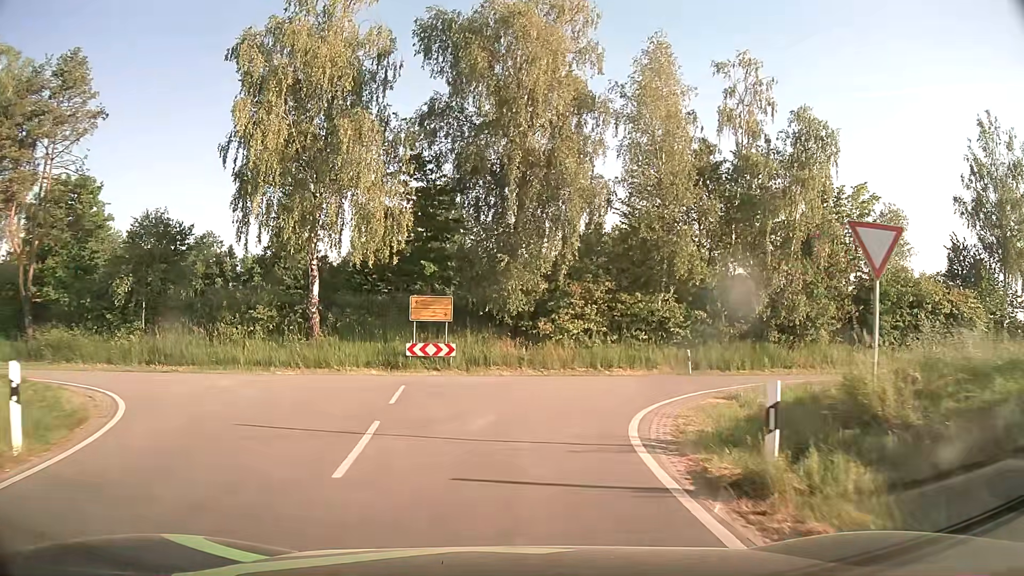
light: Day
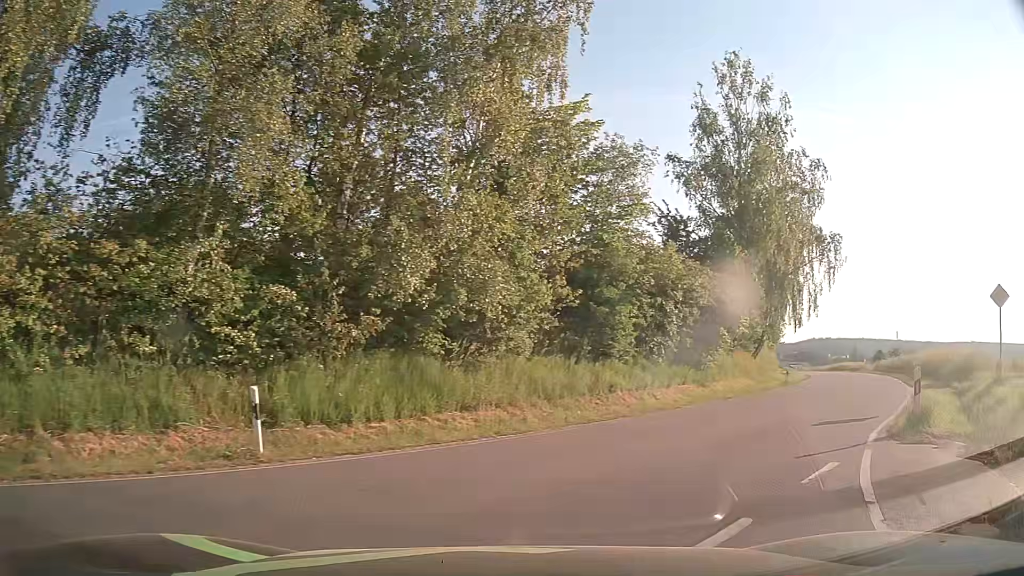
(+3.5, +17.4) m; +37°
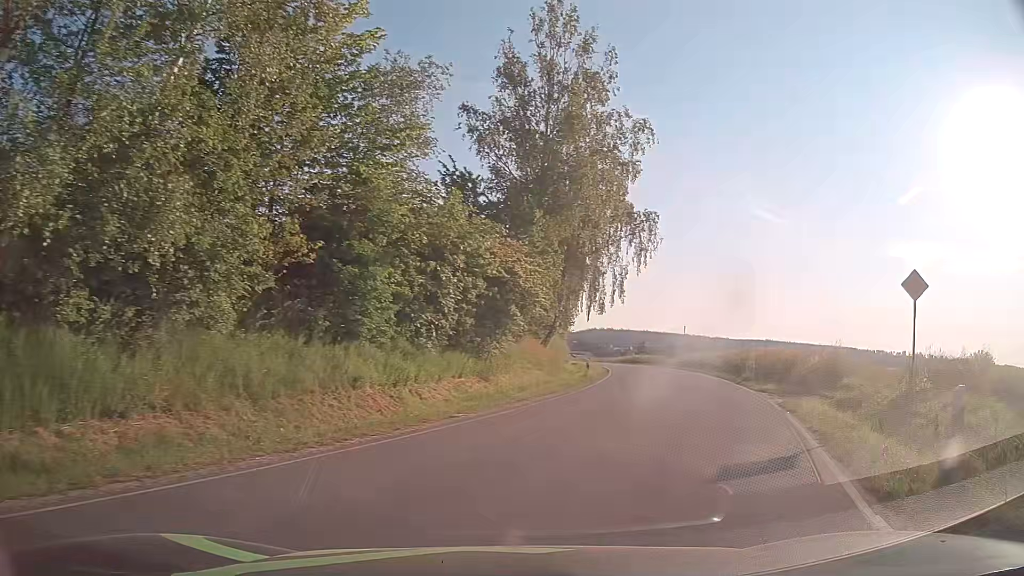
(+1.1, +6.5) m; +18°
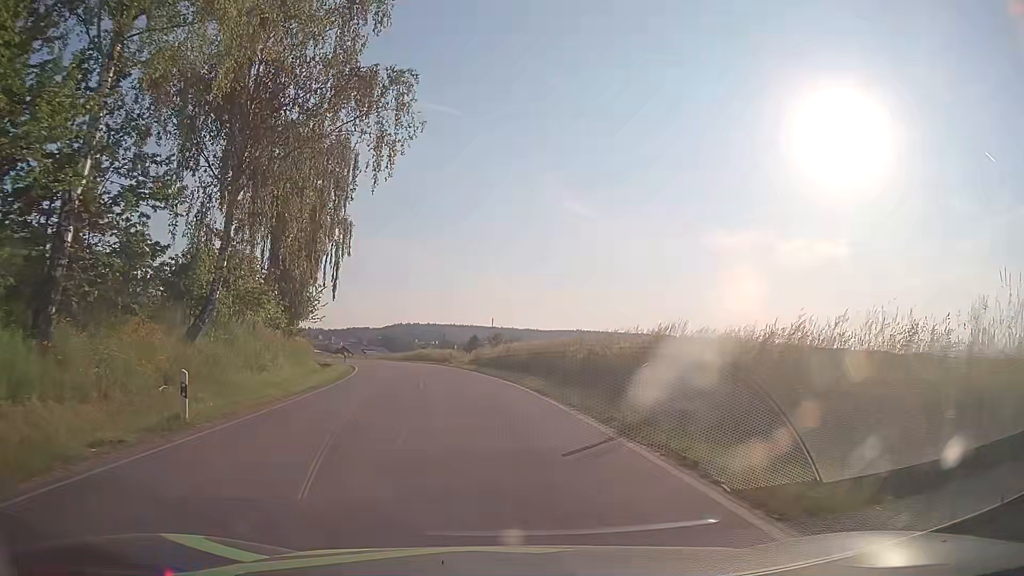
(+6.3, +21.3) m; +17°
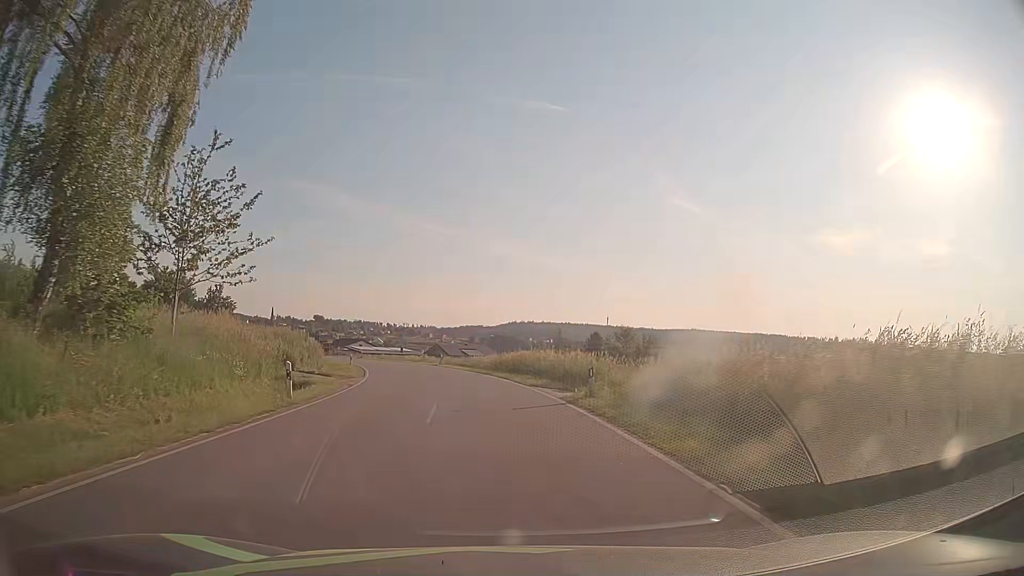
(-3.0, +32.3) m; -10°
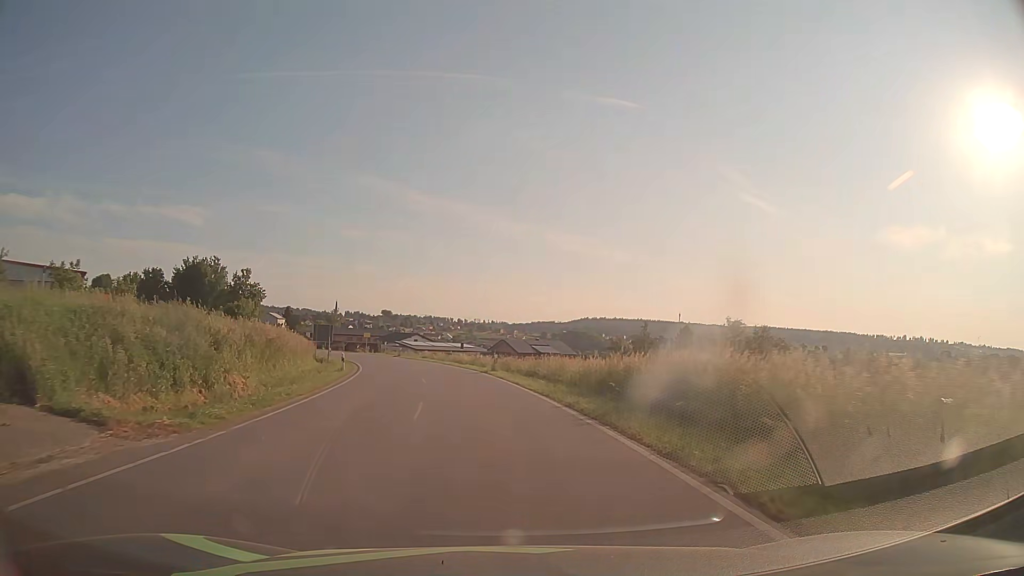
(-1.2, +23.7) m; -6°
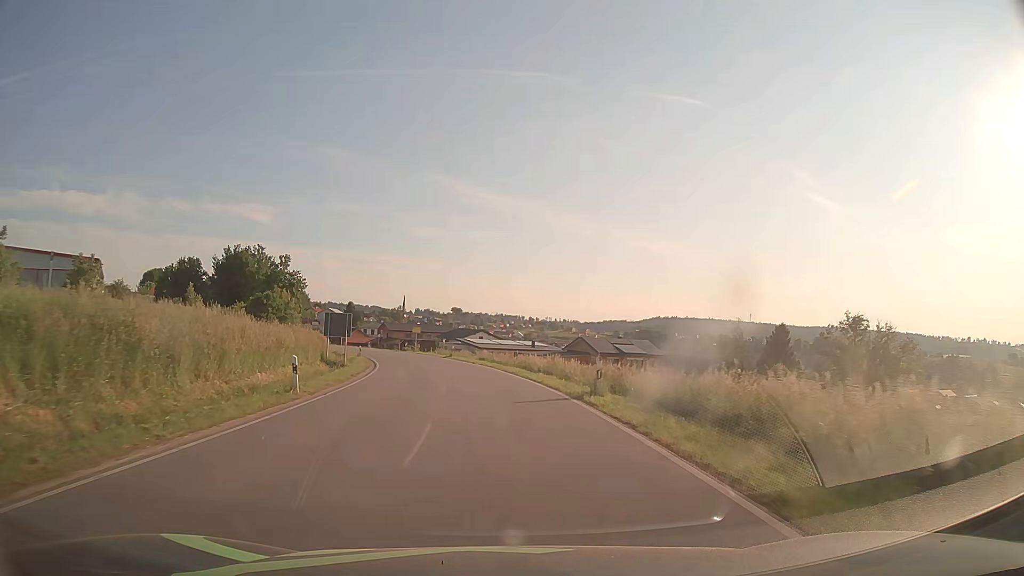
(-0.9, +17.3) m; -6°
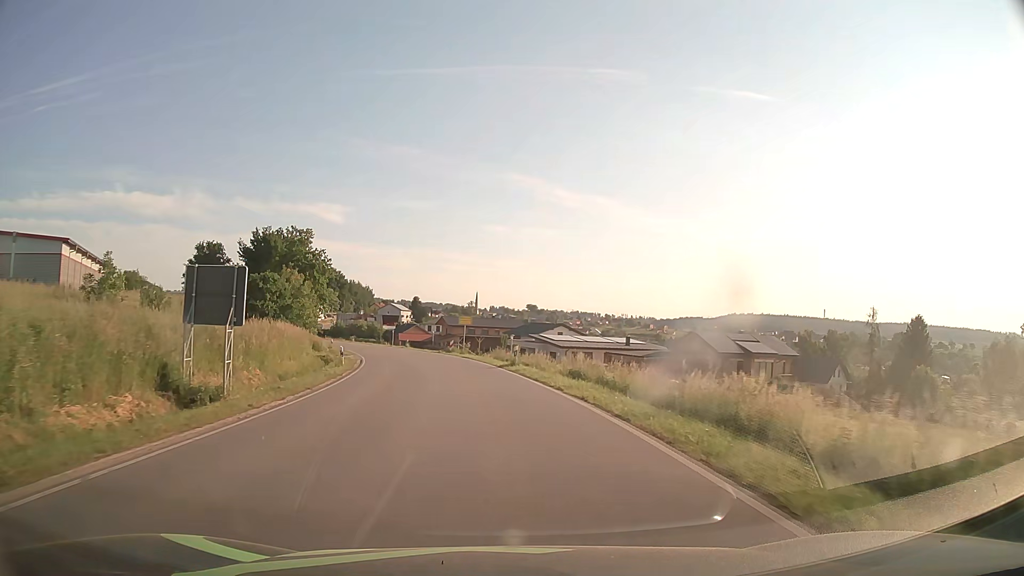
(-1.4, +27.0) m; -6°
(0, +10) (-1, +20) (-2, +30) (-4, +40) (-6, +50) (-9, +59) (-12, +69) (-15, +78) (-19, +87) (-23, +97) m
